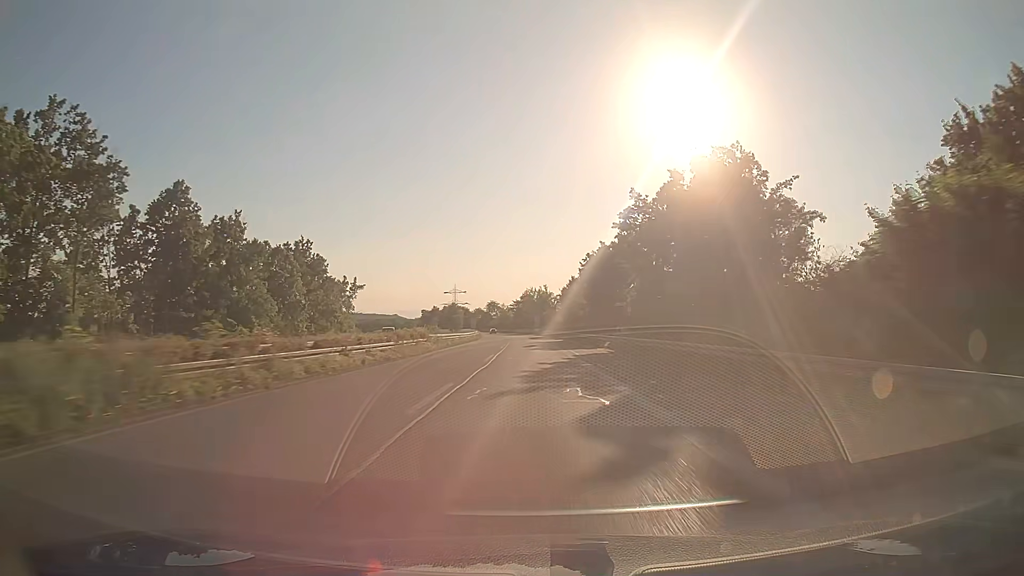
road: trunk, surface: asphalt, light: Day
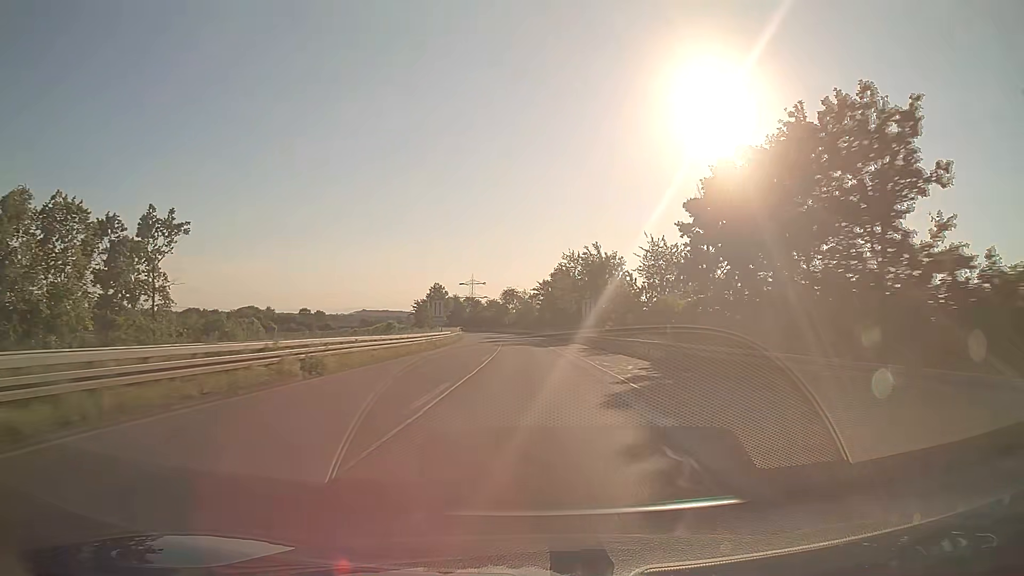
(-1.4, +90.0) m; -2°
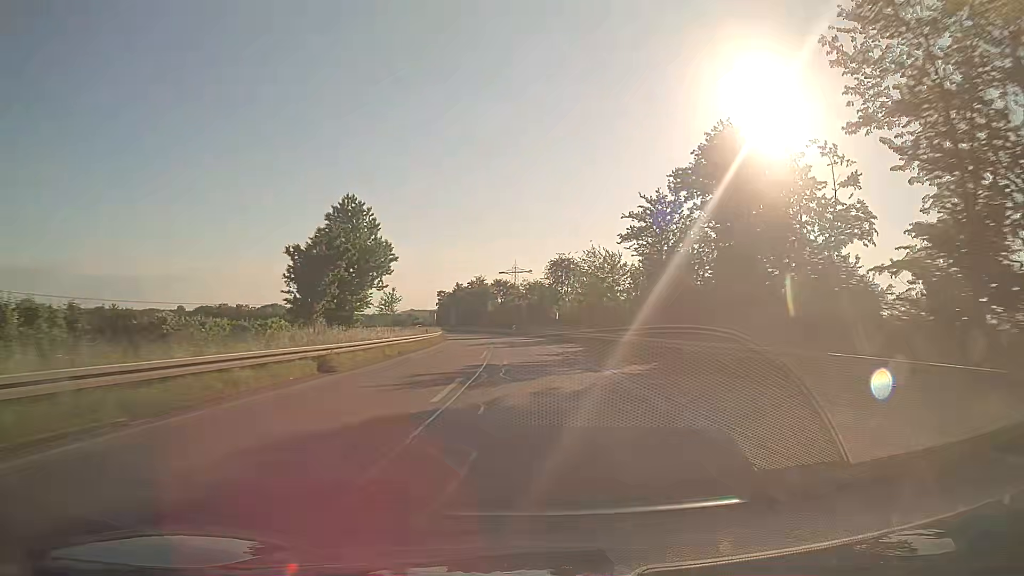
(-3.2, +88.1) m; -4°
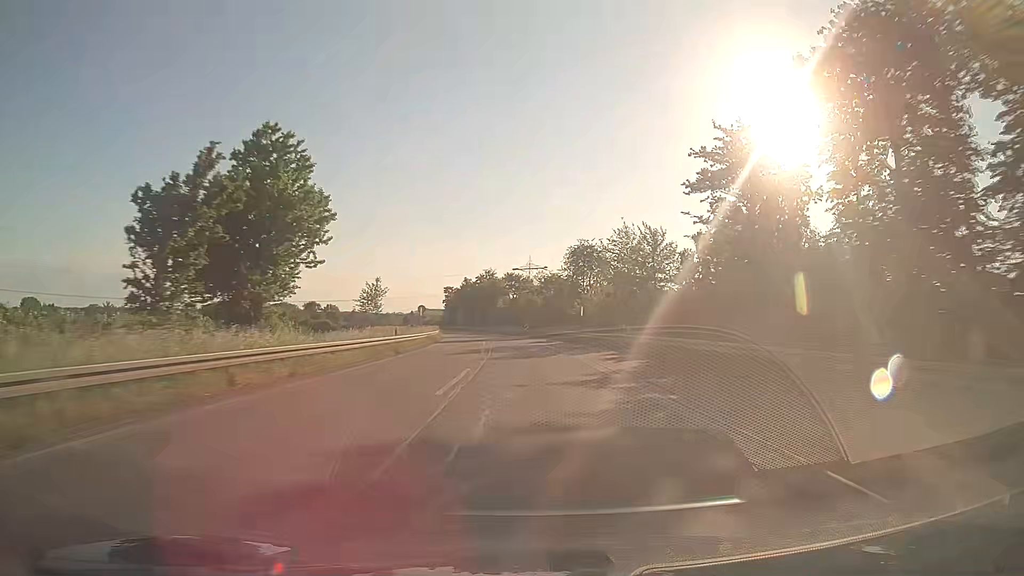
(-0.2, +17.1) m; -1°
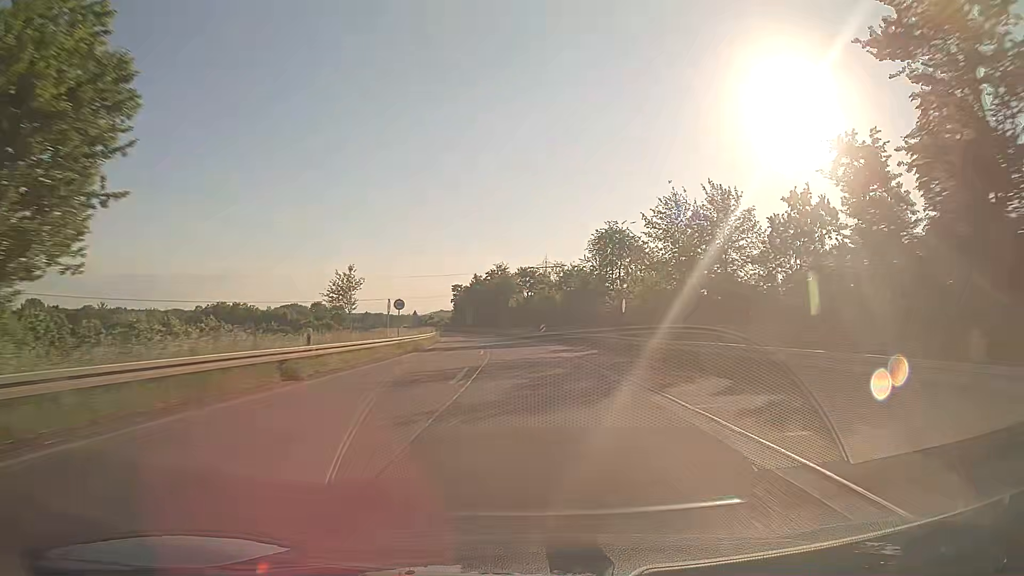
(-0.2, +16.9) m; -1°
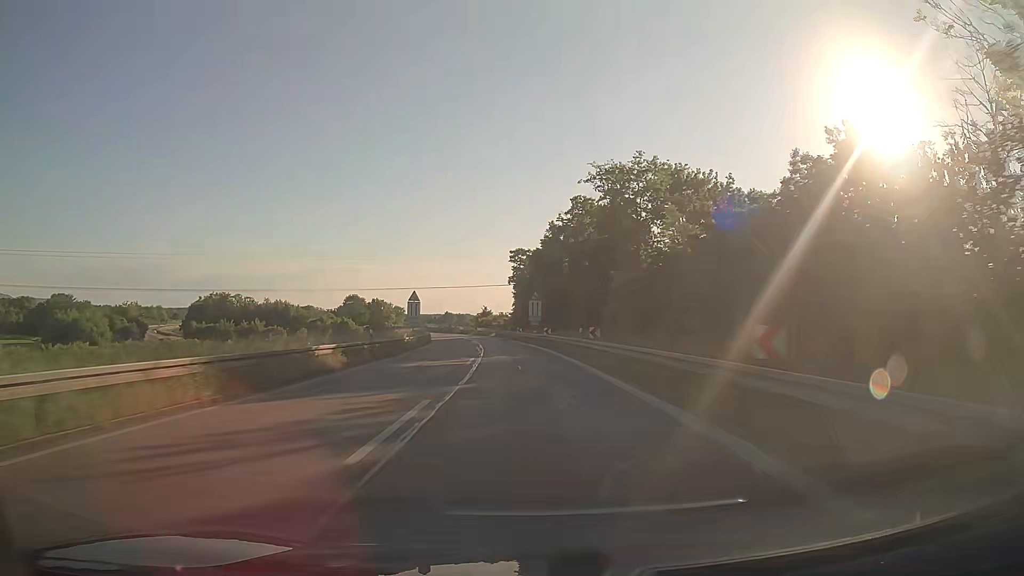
(-5.5, +81.3) m; -8°
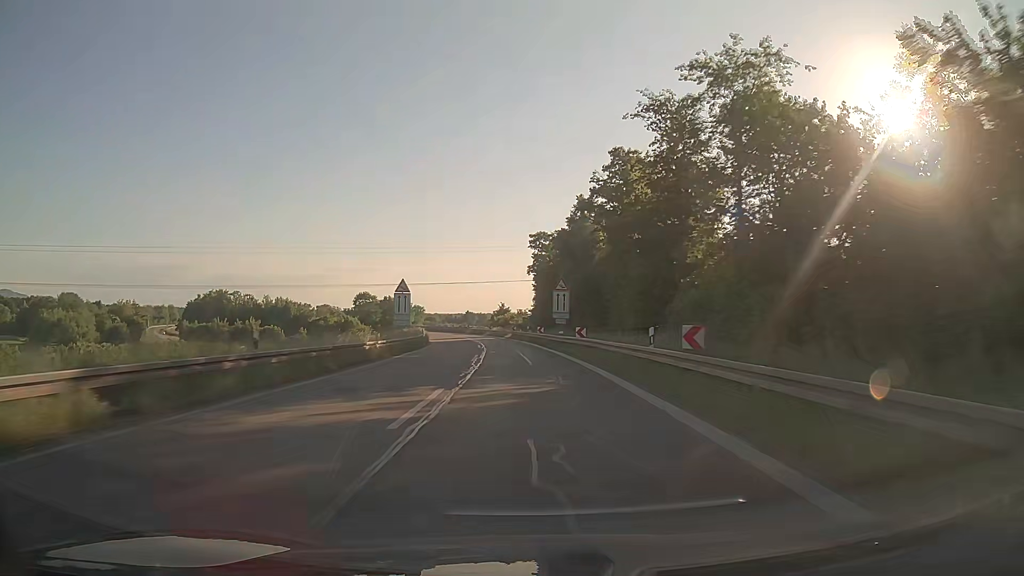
(-0.3, +15.7) m; -2°
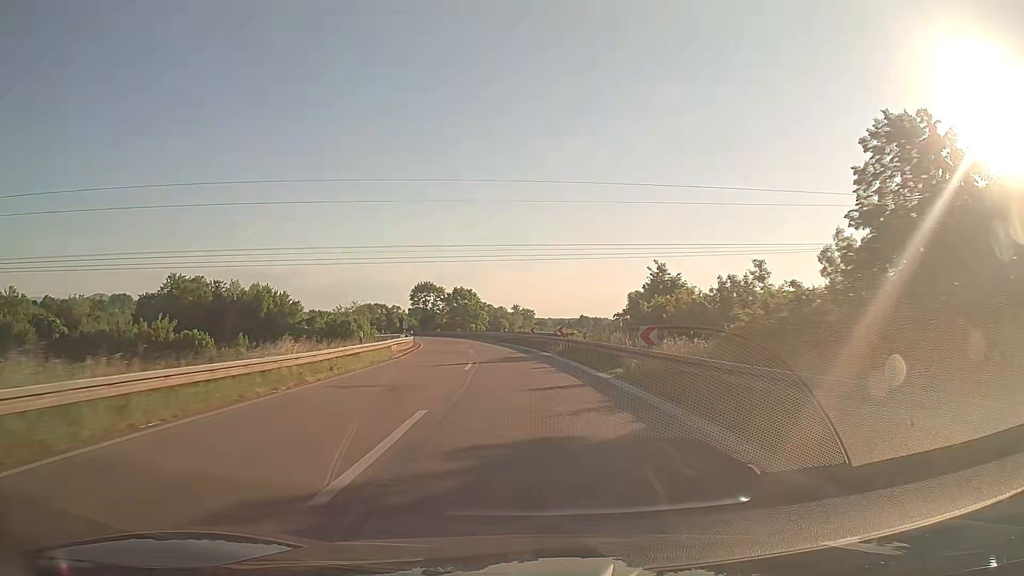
(-5.9, +75.5) m; -9°
(0, +10) (-1, +20) (-1, +30) (-2, +40) (-4, +50) (-5, +60) (-7, +70) (-8, +79) (-10, +89) (-13, +99) m
